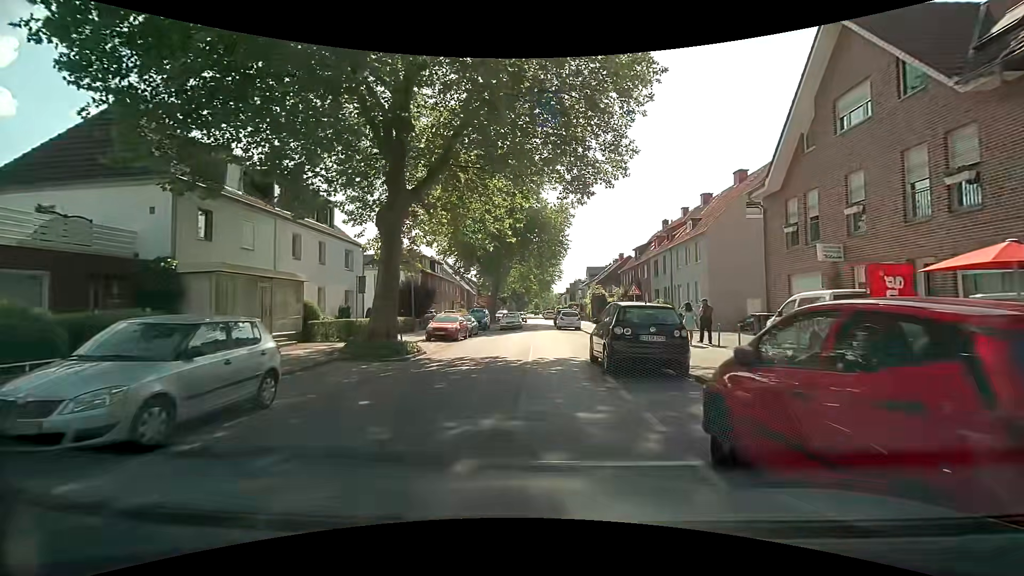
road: tertiary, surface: asphalt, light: Day
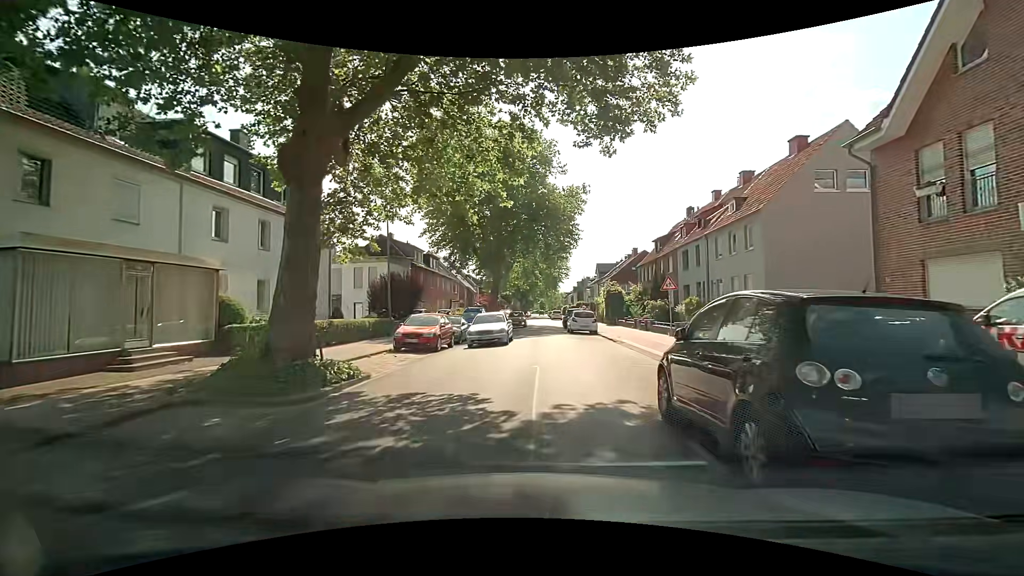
(0.0, +7.0) m; 0°
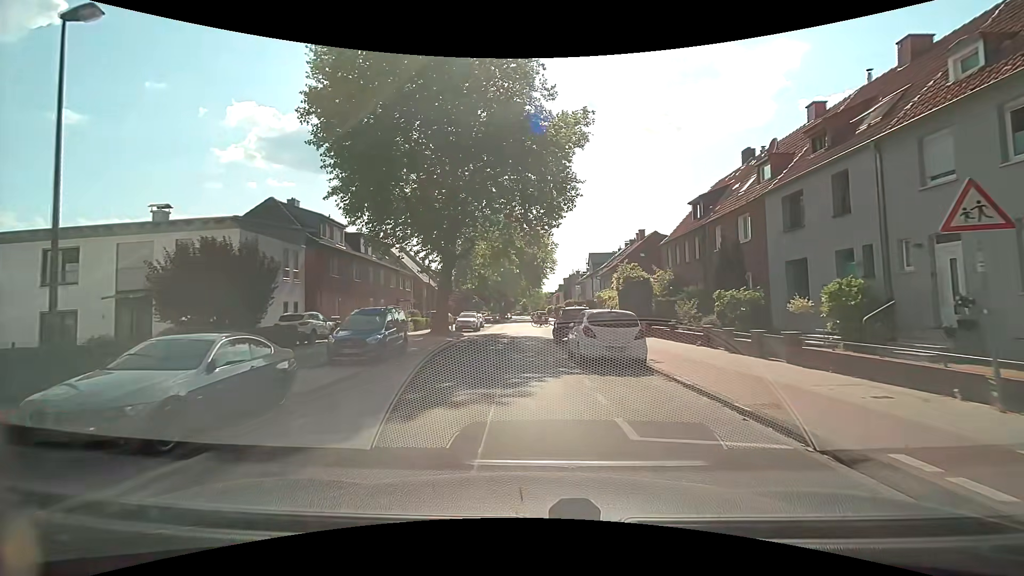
(+0.3, +18.9) m; 0°
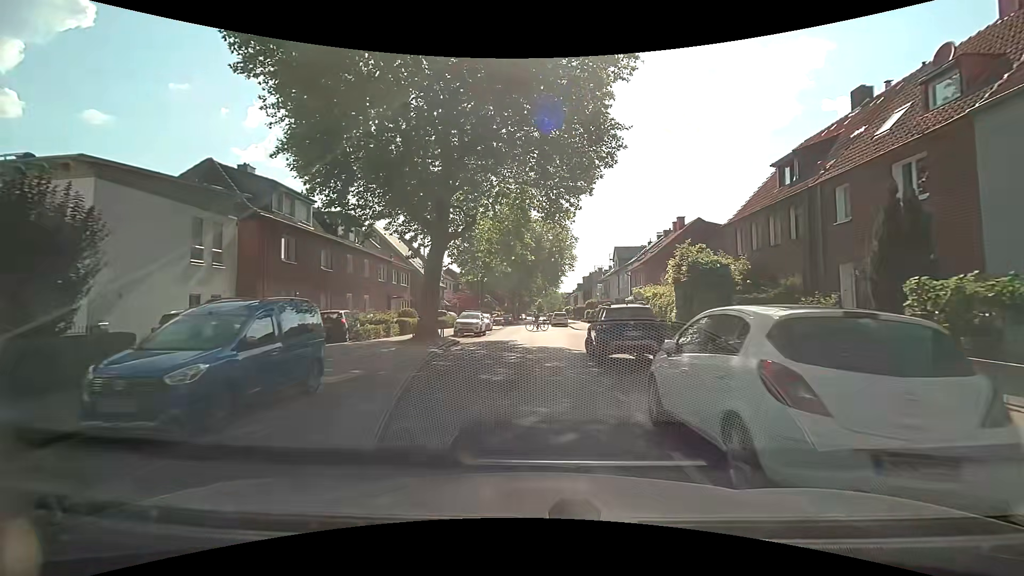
(-0.1, +9.1) m; -1°
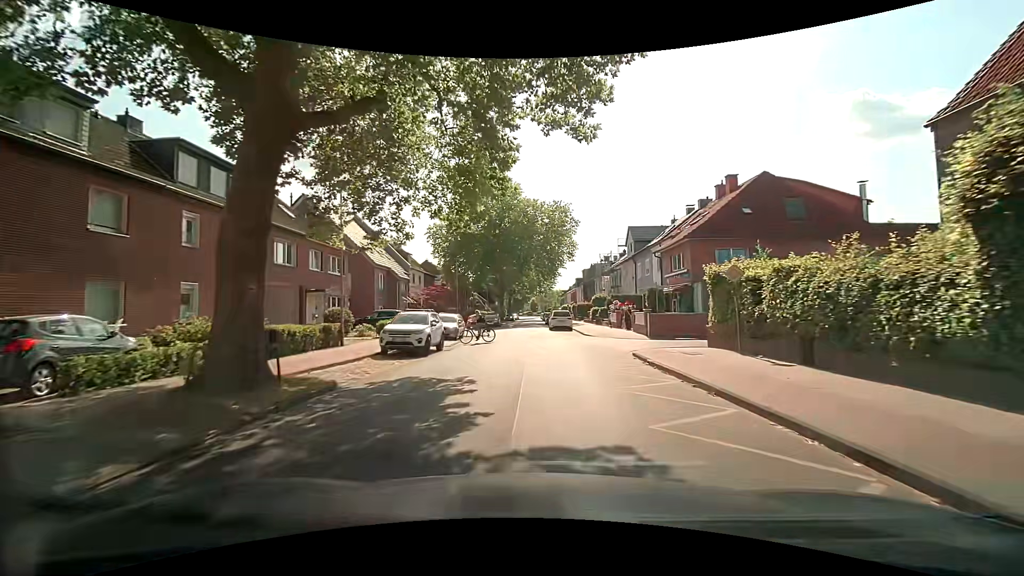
(+0.1, +15.6) m; +1°
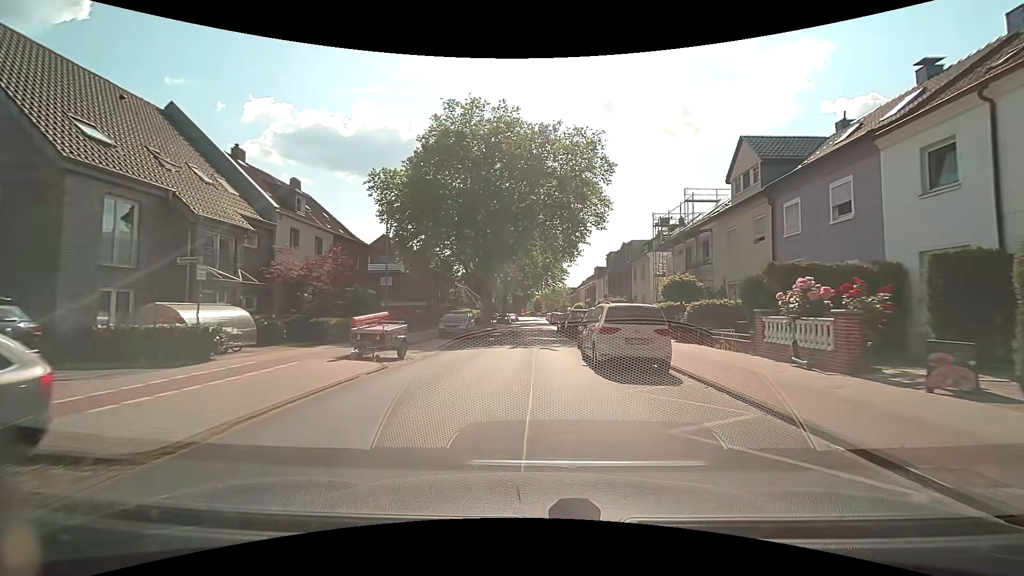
(-0.4, +28.7) m; -1°
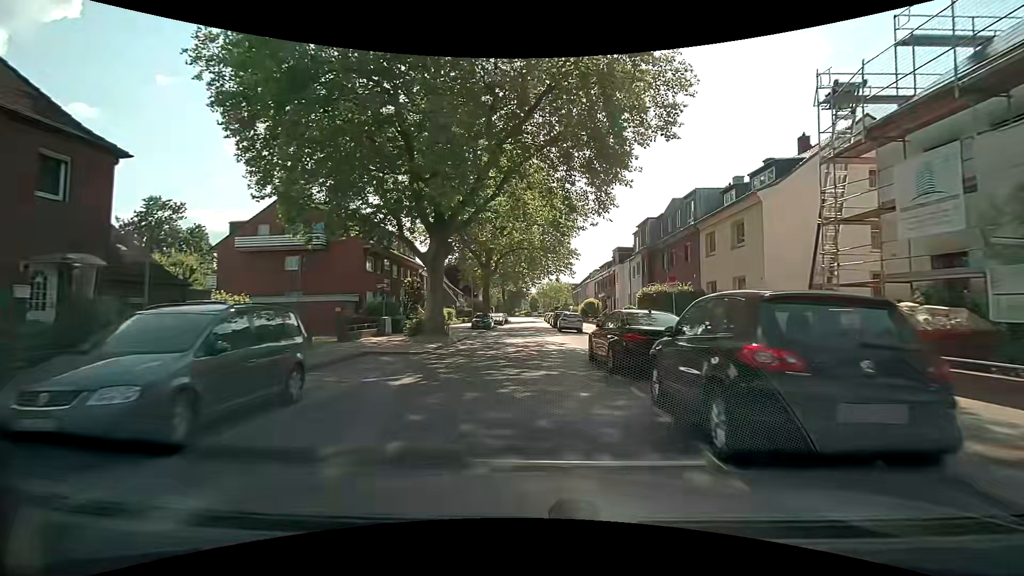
(-0.2, +23.8) m; 0°
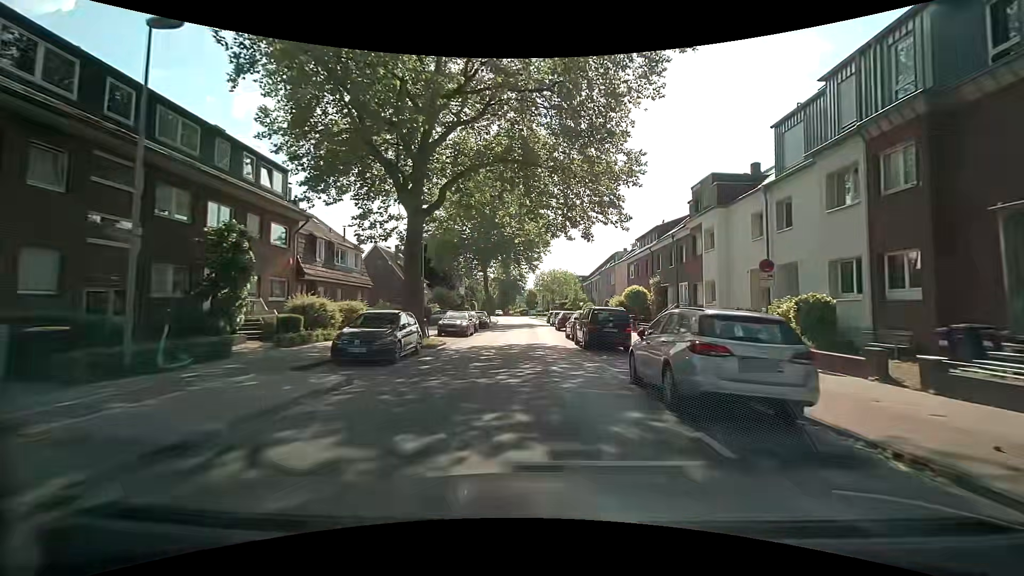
(-0.1, +30.7) m; +1°
(0, +10) (0, +20) (0, +30) (0, +40) (0, +50) (0, +60) (0, +70) (-1, +80) (-1, +90) (-3, +100) m
